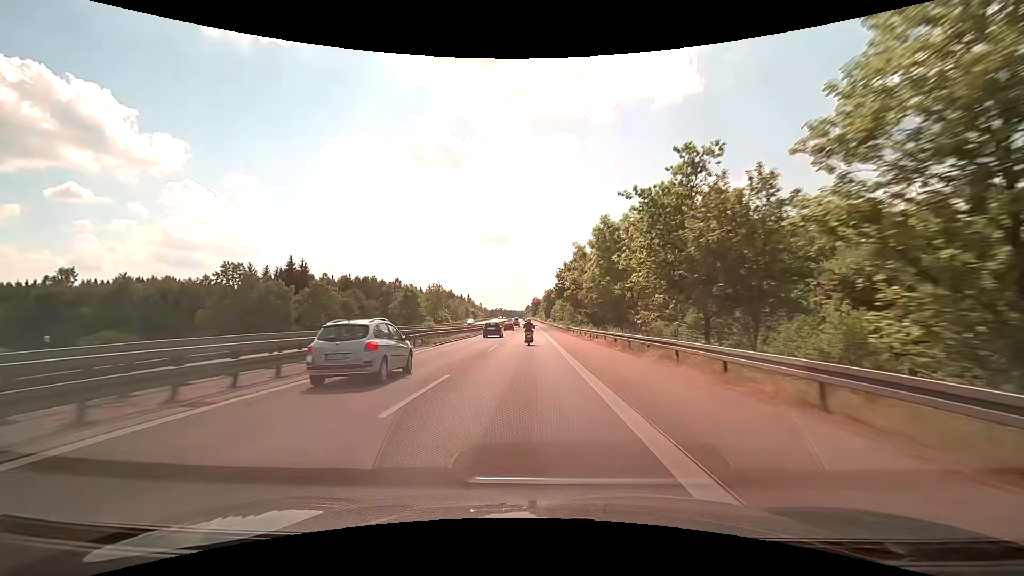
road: motorway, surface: asphalt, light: Day
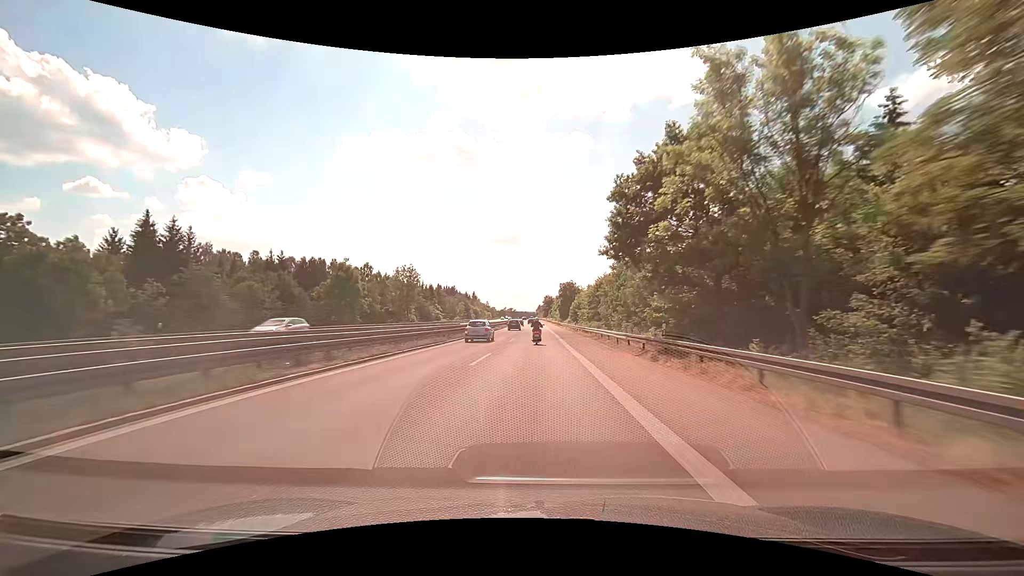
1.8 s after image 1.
(-0.2, +45.3) m; -1°
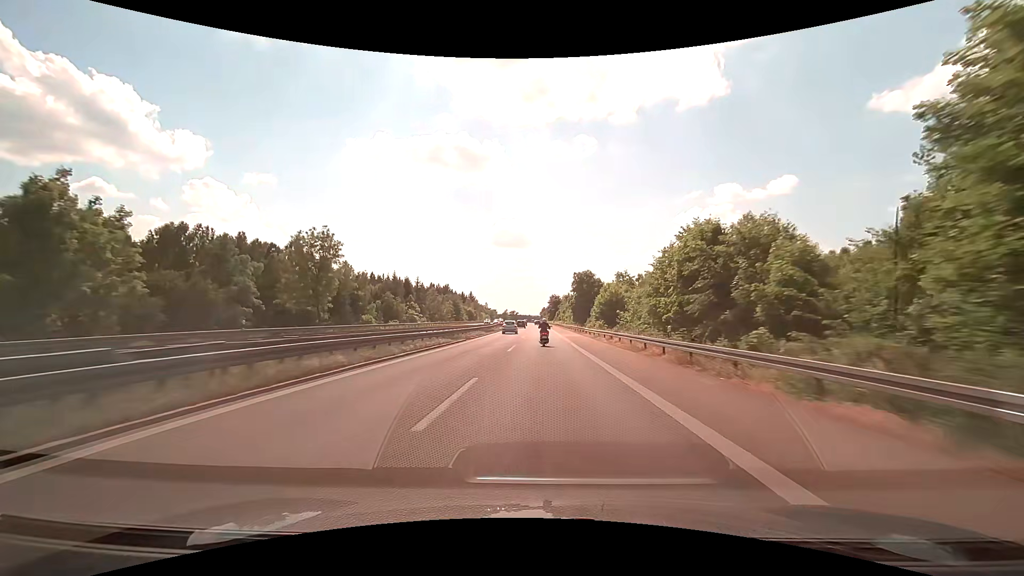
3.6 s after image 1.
(-0.2, +45.0) m; 0°
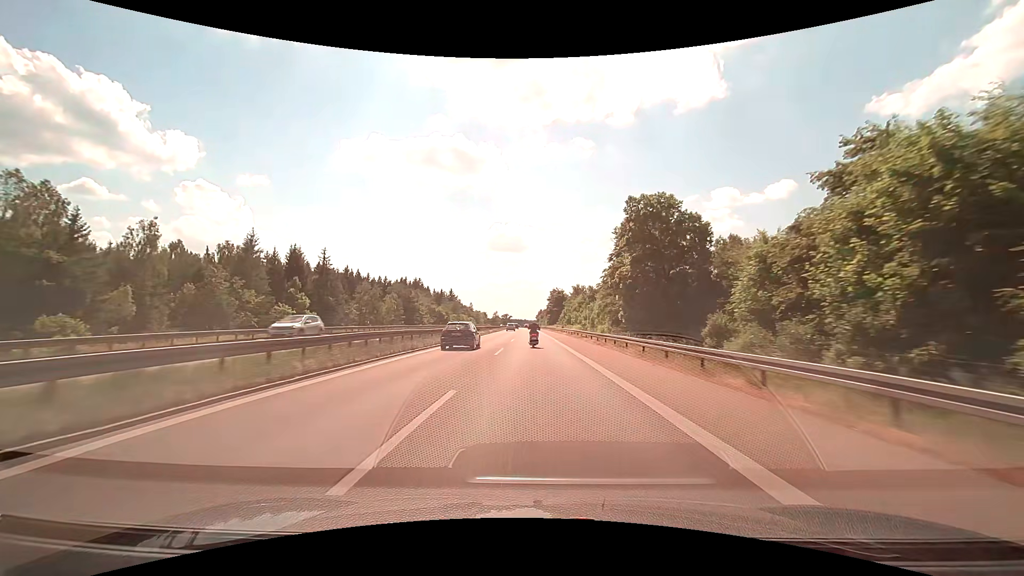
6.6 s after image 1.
(+0.4, +74.1) m; 0°
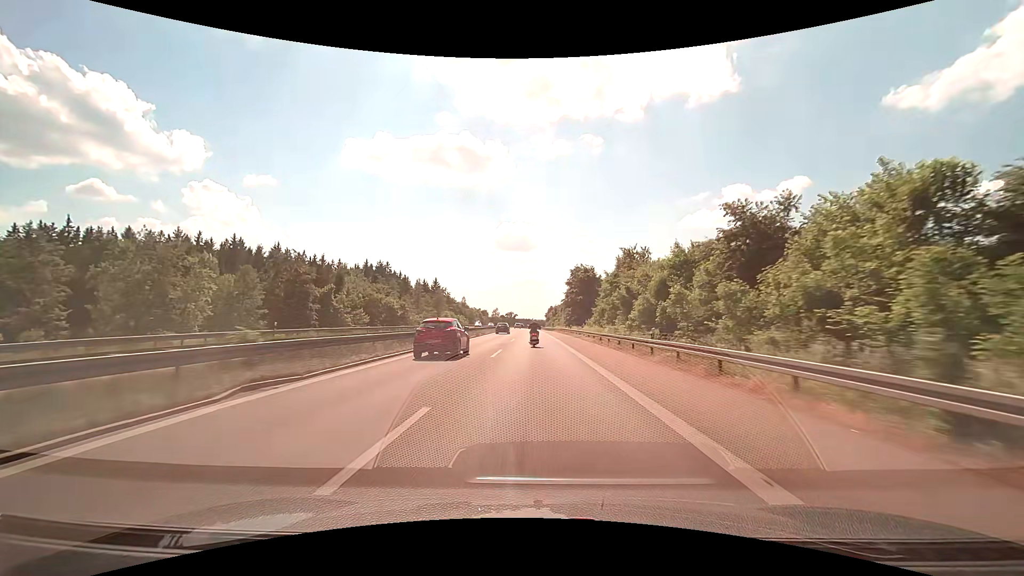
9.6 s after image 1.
(-0.7, +73.3) m; -1°
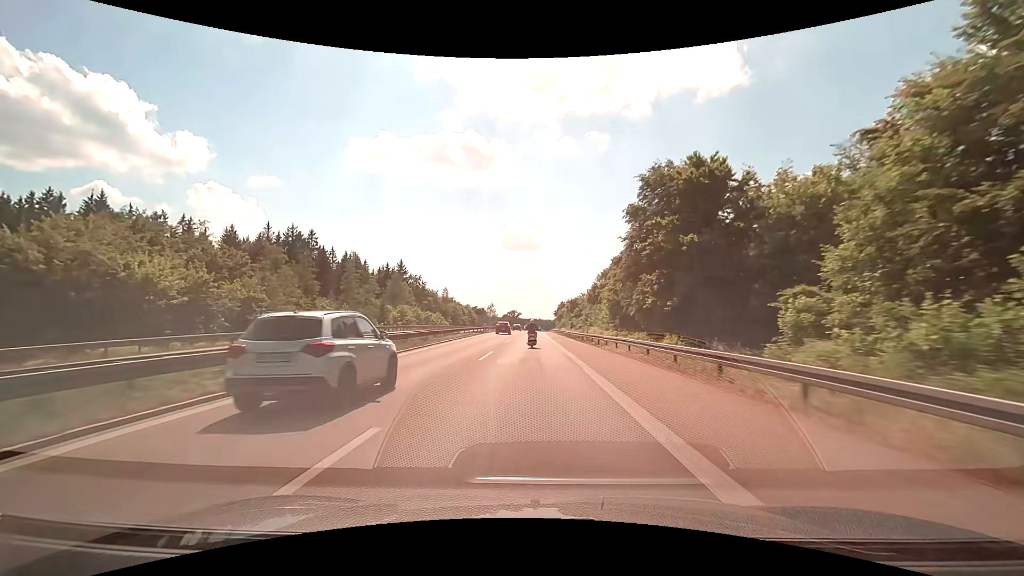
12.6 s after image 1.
(-0.2, +72.9) m; -1°
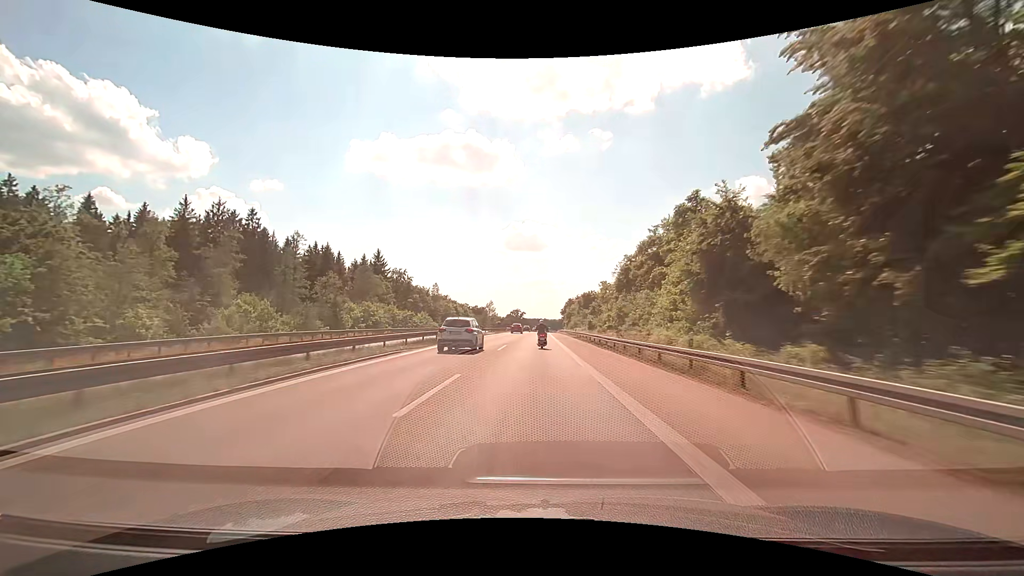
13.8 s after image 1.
(-0.1, +29.1) m; -1°
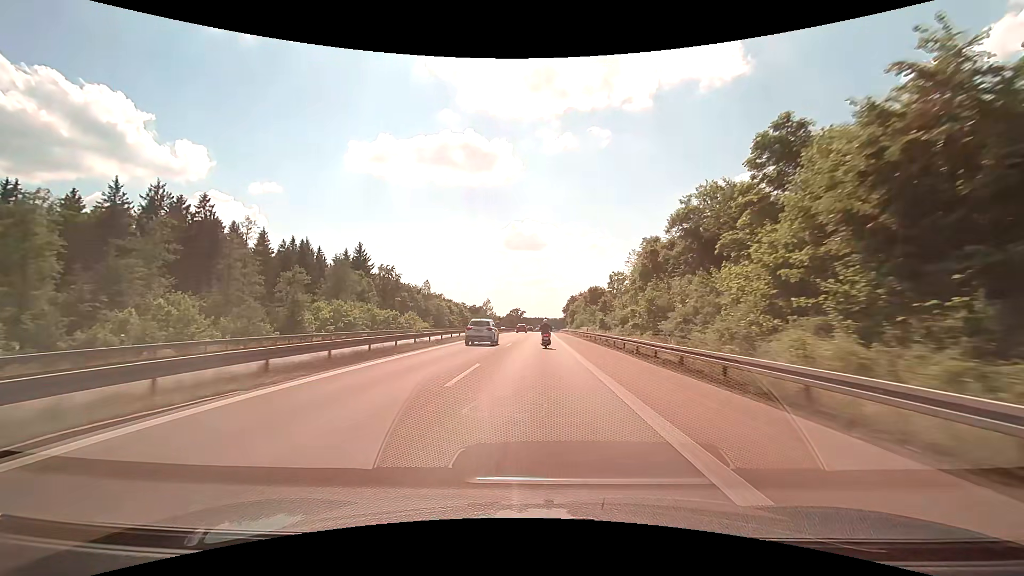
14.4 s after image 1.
(0.0, +14.5) m; 0°
(0, +10) (0, +20) (0, +30) (0, +40) (0, +50) (0, +60) (0, +70) (+1, +80) (+1, +90) (+1, +100) m
